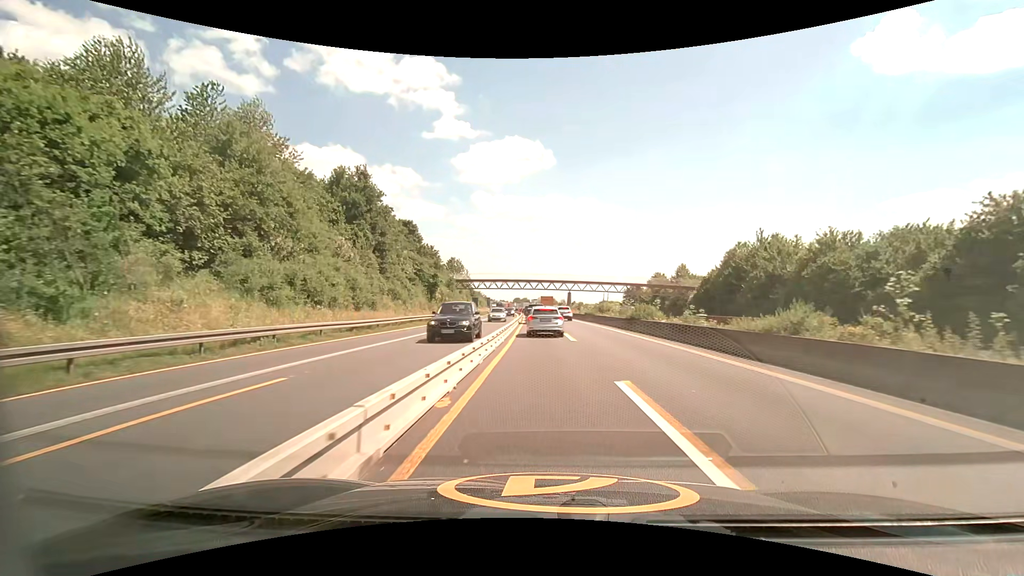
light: Day
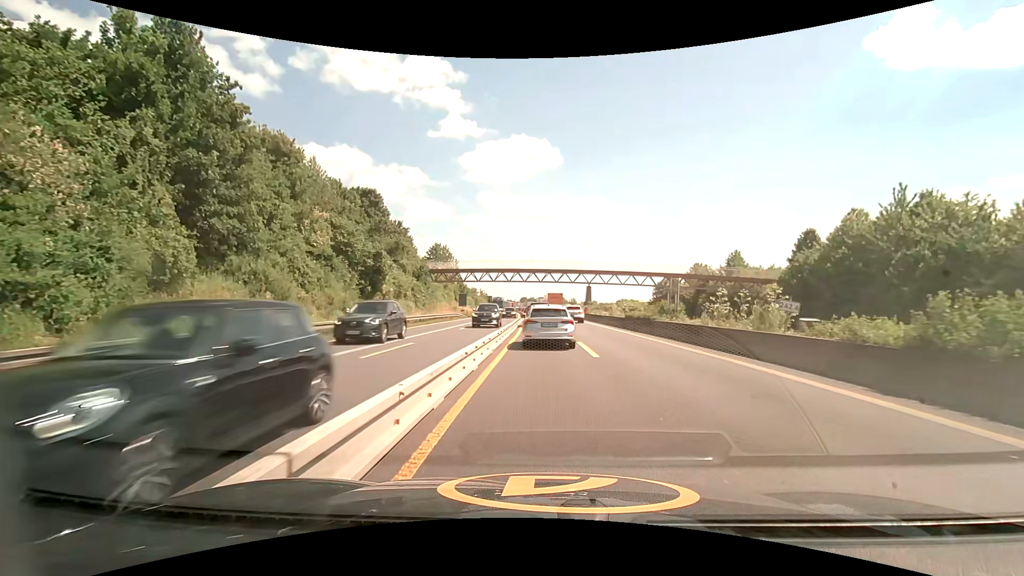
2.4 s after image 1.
(-0.1, +24.7) m; -1°
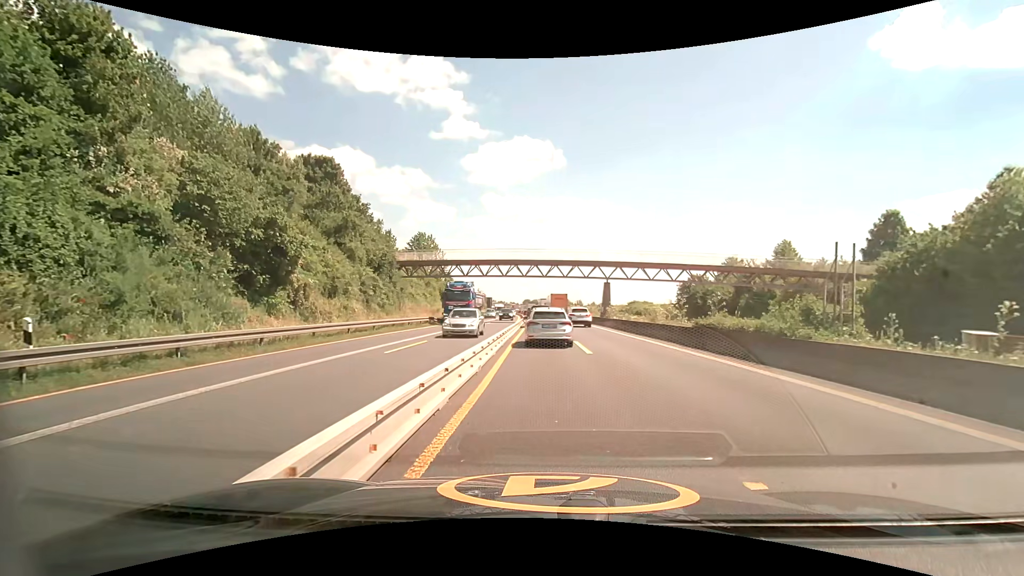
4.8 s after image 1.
(-0.1, +15.4) m; 0°
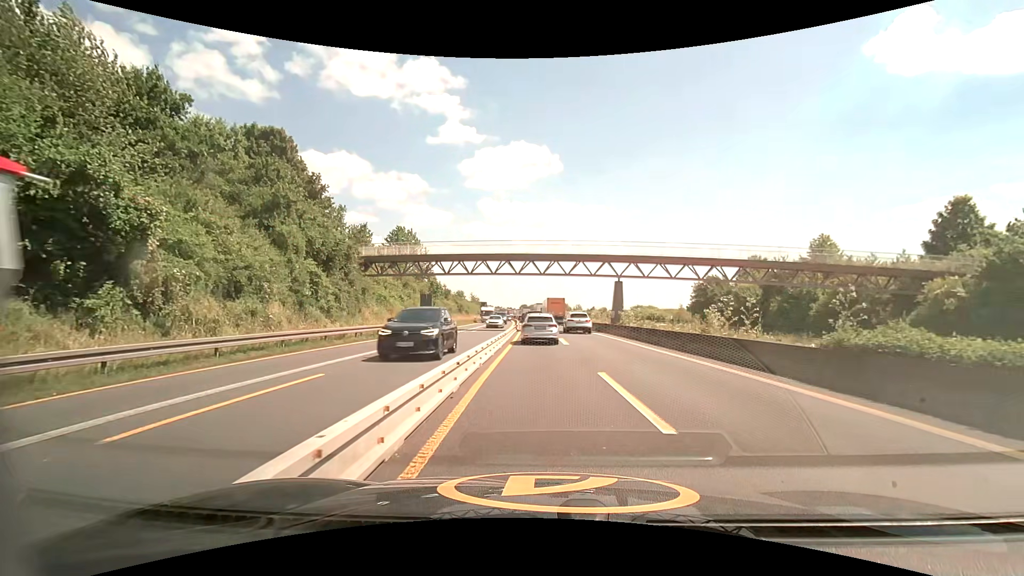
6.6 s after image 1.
(-0.1, +10.3) m; 0°
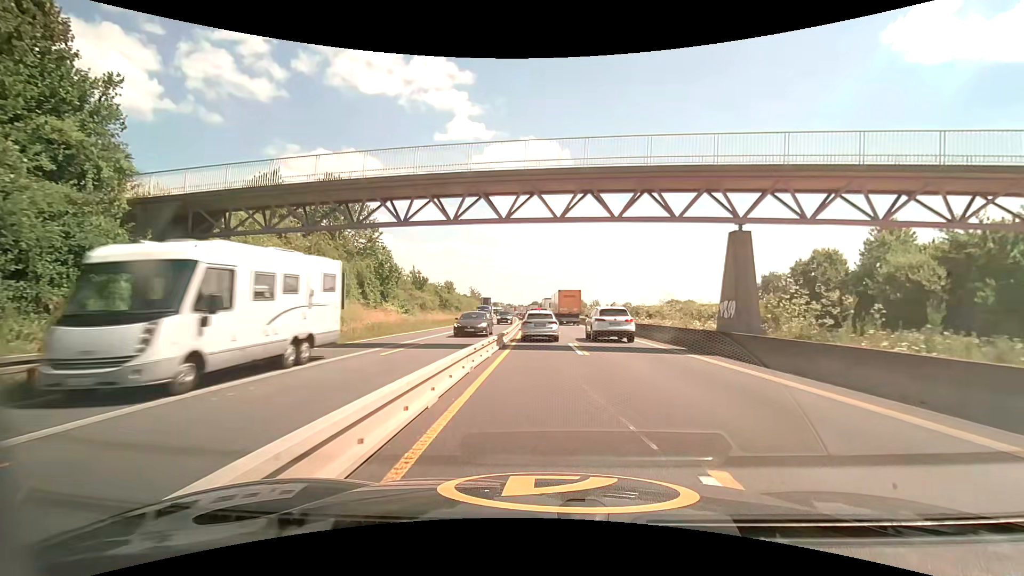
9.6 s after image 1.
(-0.2, +26.1) m; -1°
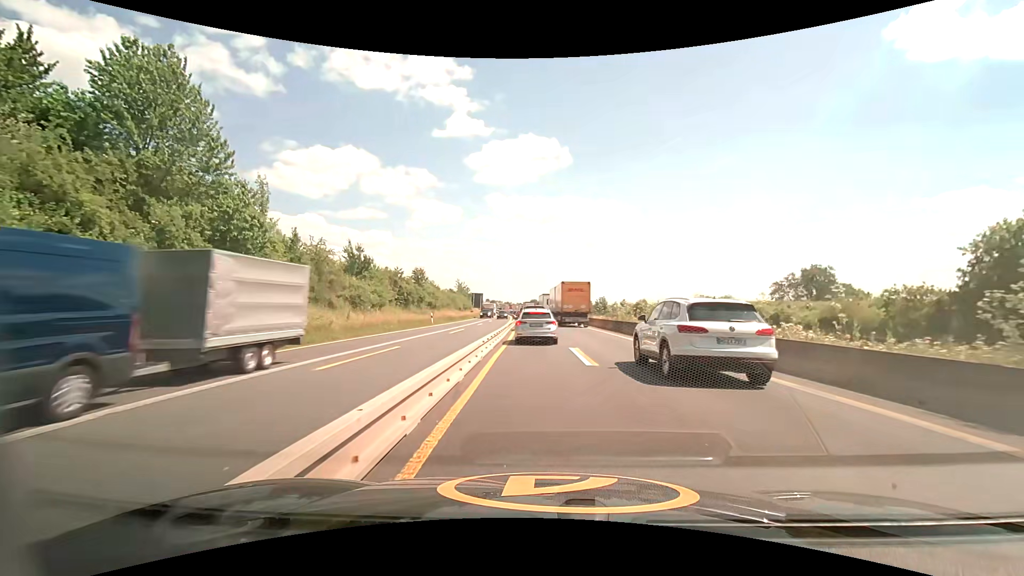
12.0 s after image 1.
(-0.2, +21.5) m; +1°
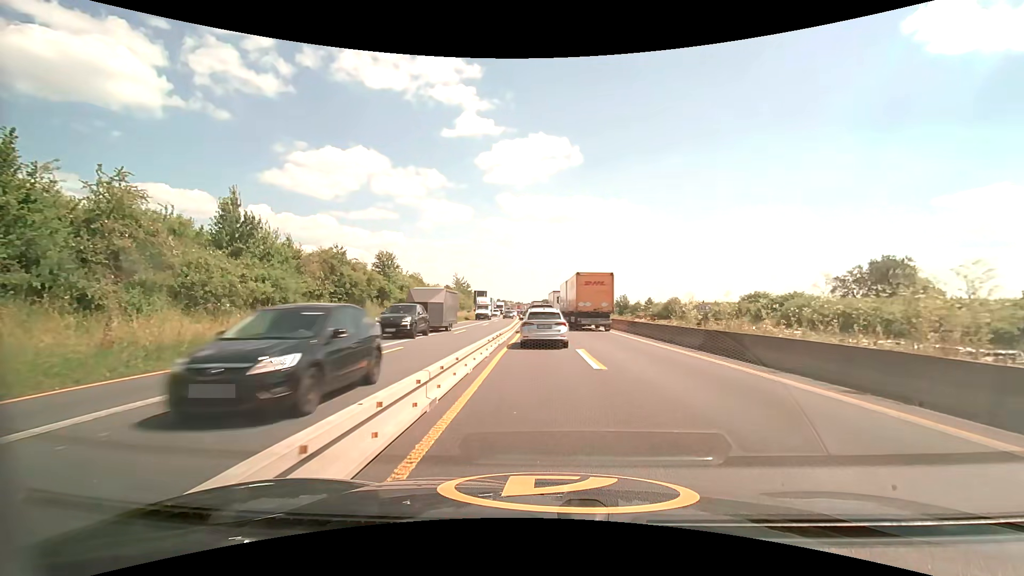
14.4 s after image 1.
(-0.4, +18.6) m; -2°
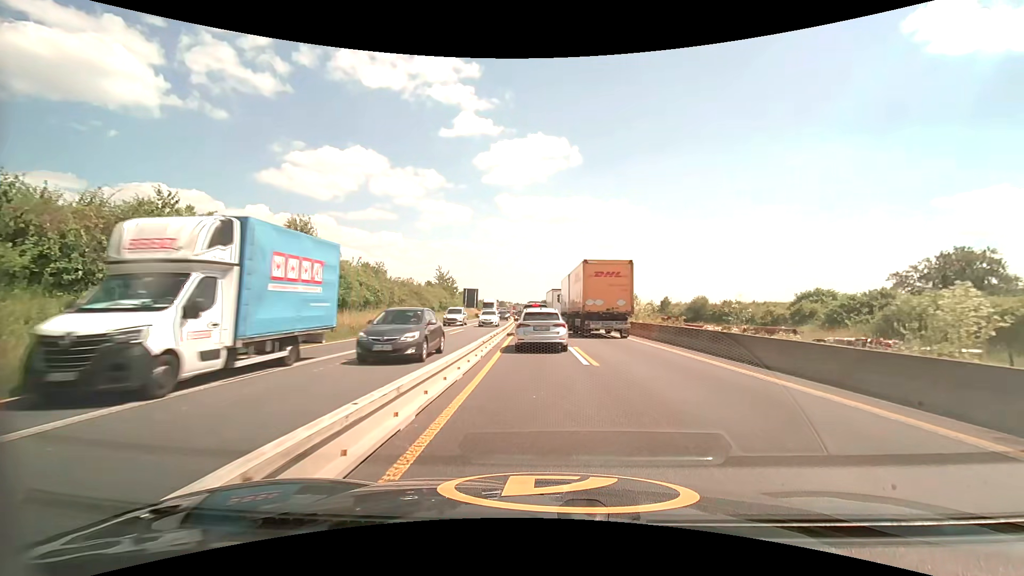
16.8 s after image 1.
(+0.1, +17.0) m; +1°
(0, +10) (0, +20) (0, +30) (-1, +40) (-1, +50) (-1, +60) (-2, +70) (-2, +80) (-3, +90) (-3, +100) m
